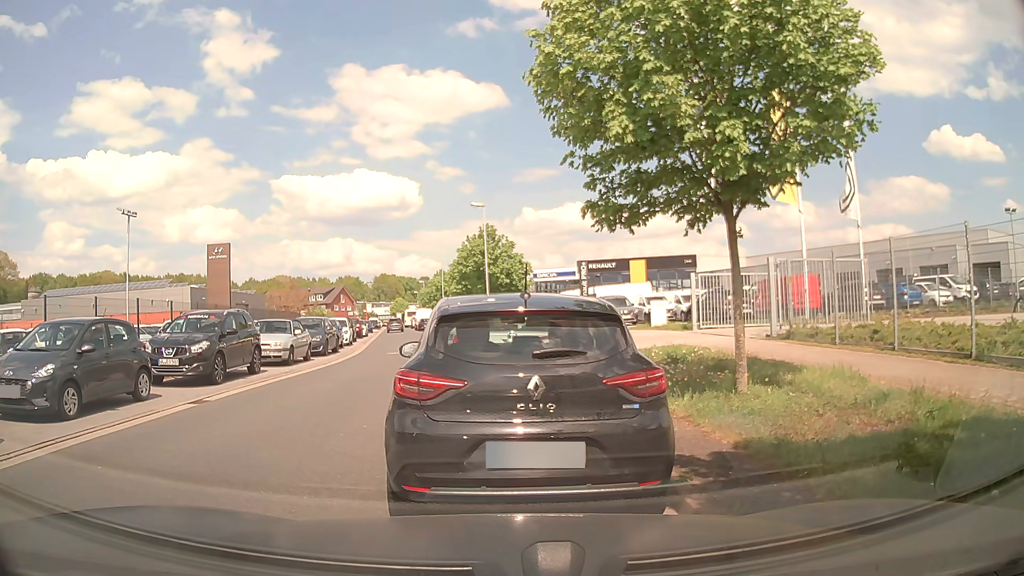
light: Day
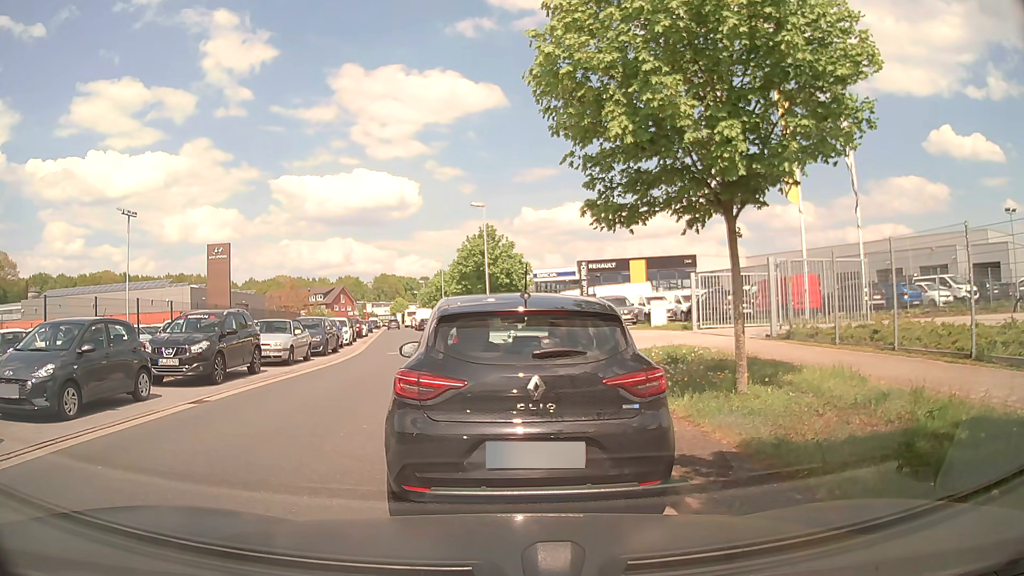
(0.0, 0.0) m; 0°
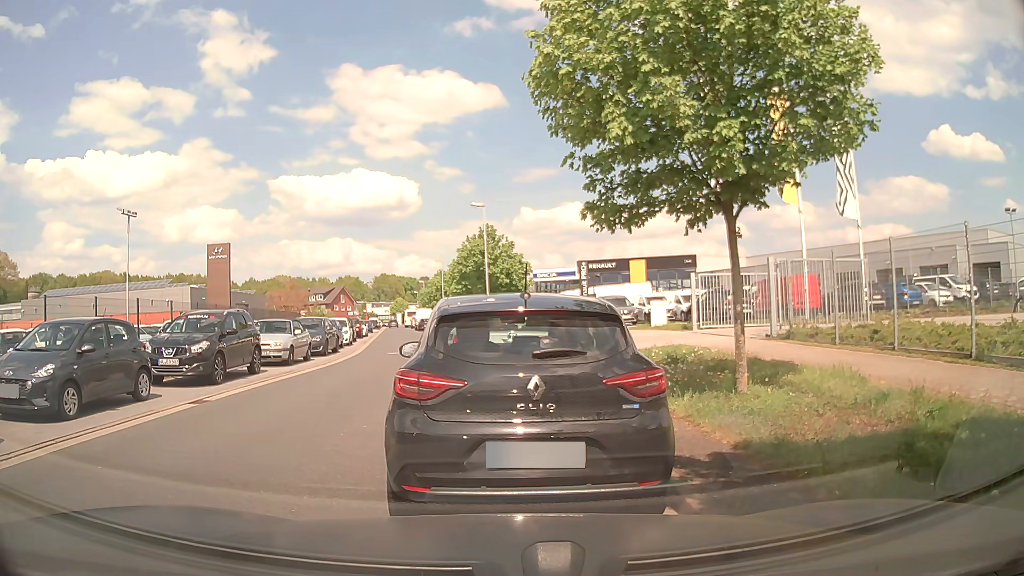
(0.0, 0.0) m; 0°
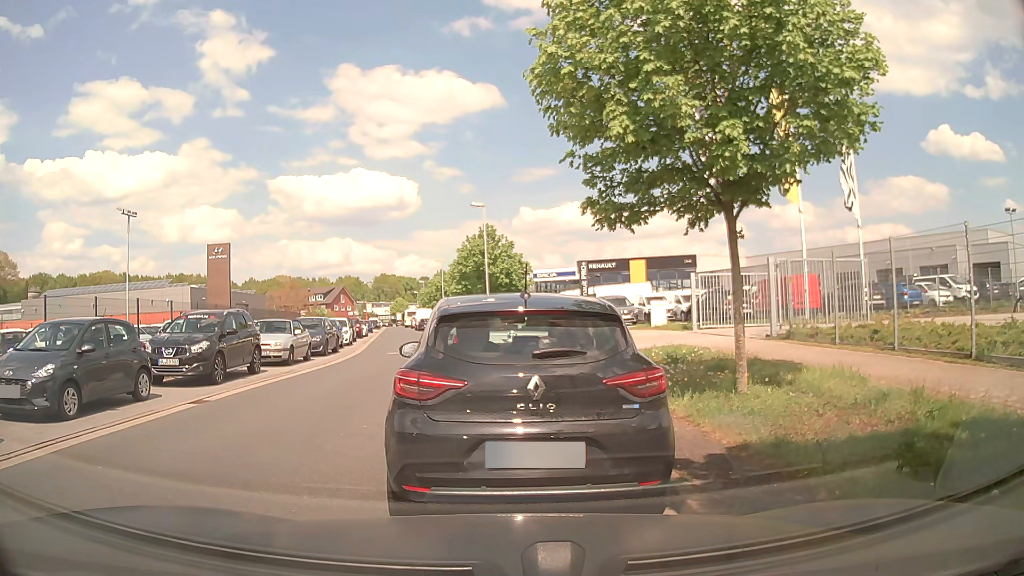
(0.0, 0.0) m; 0°
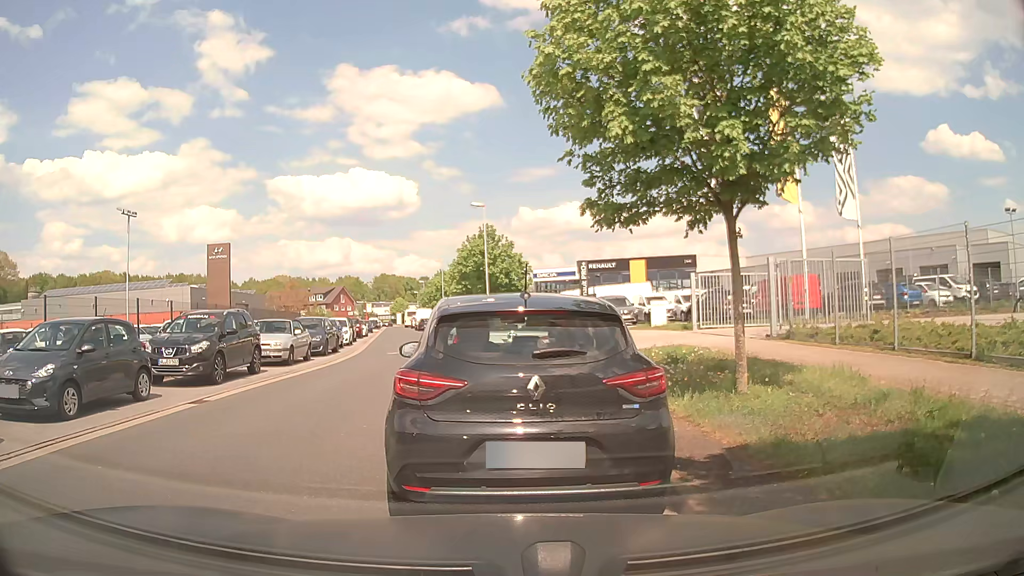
(0.0, 0.0) m; 0°
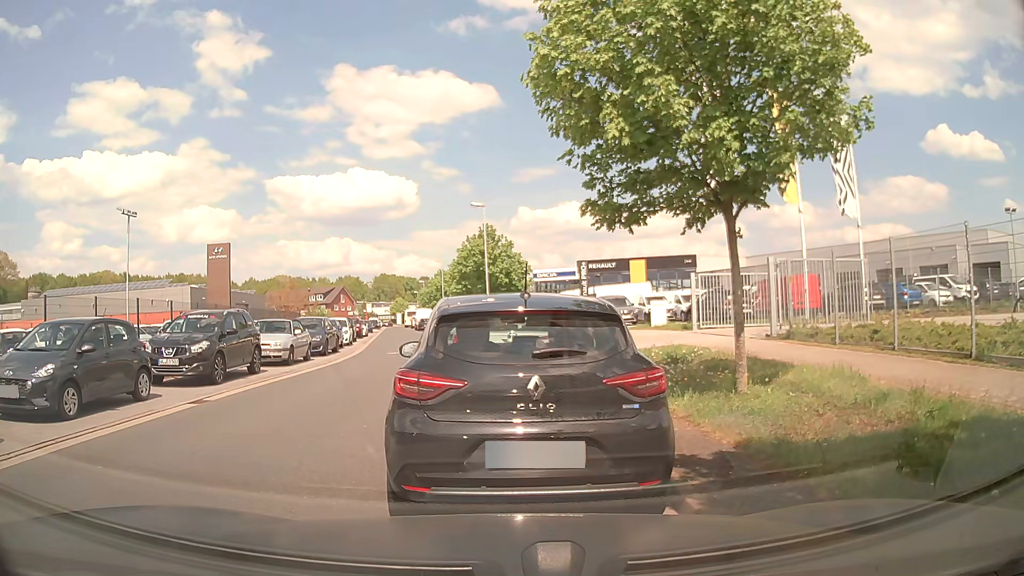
(0.0, 0.0) m; 0°
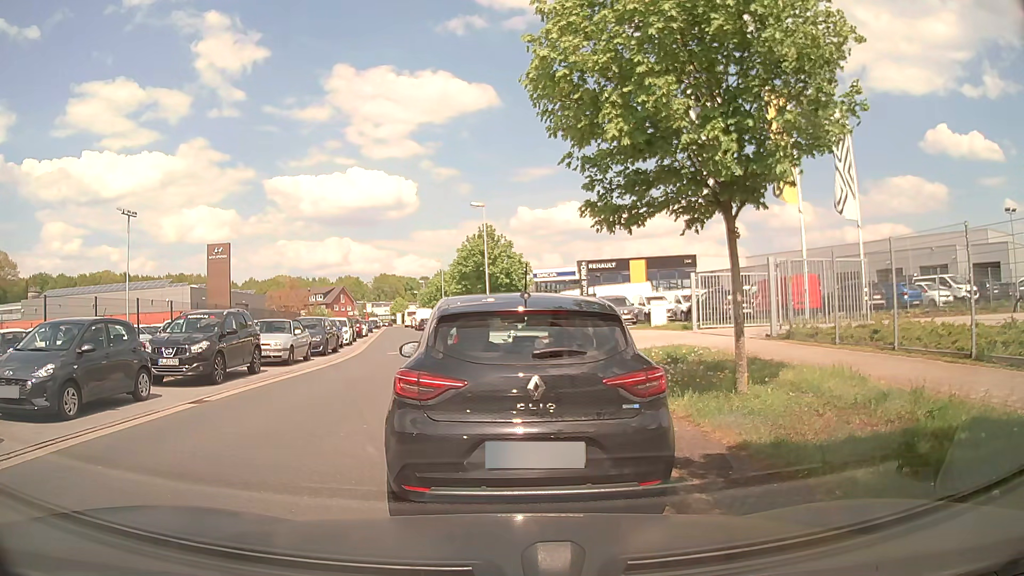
(0.0, 0.0) m; 0°
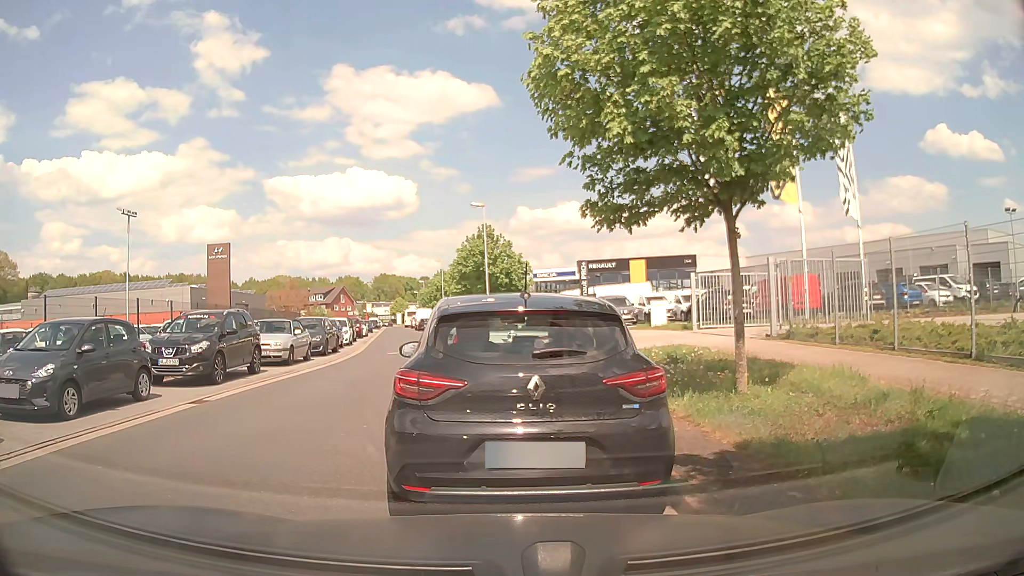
(0.0, 0.0) m; 0°
